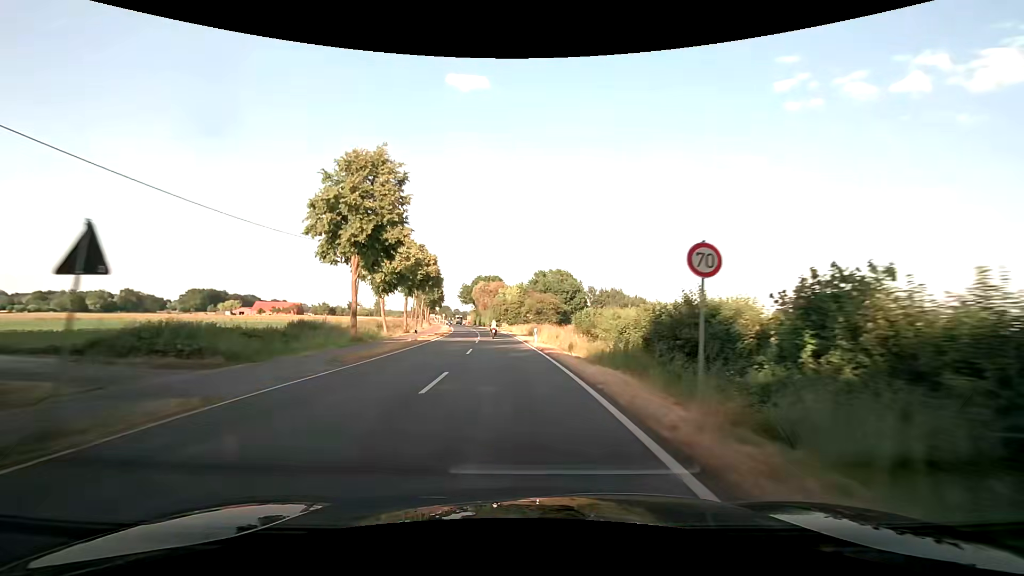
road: secondary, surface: asphalt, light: Day
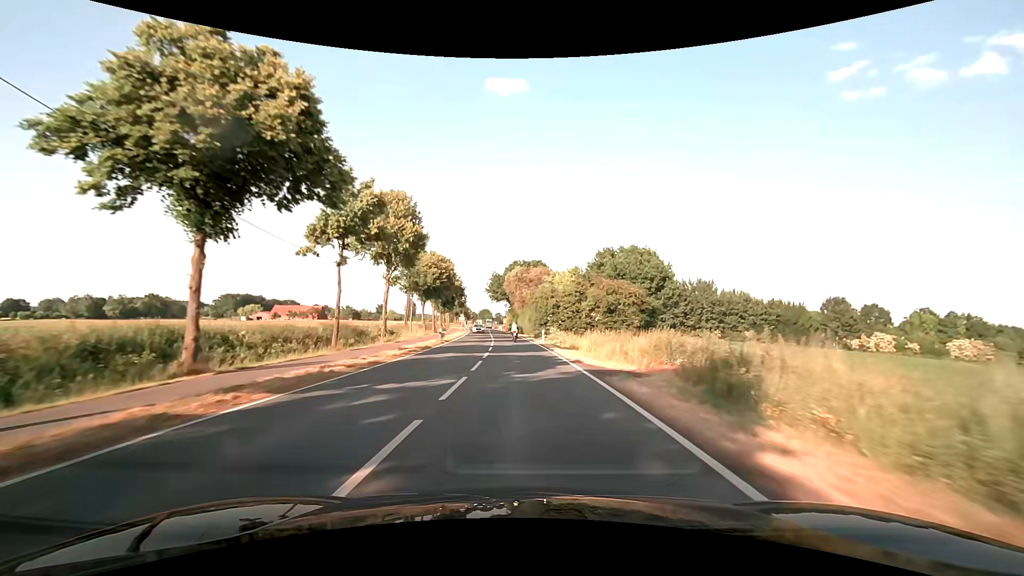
(-1.8, +44.2) m; -4°
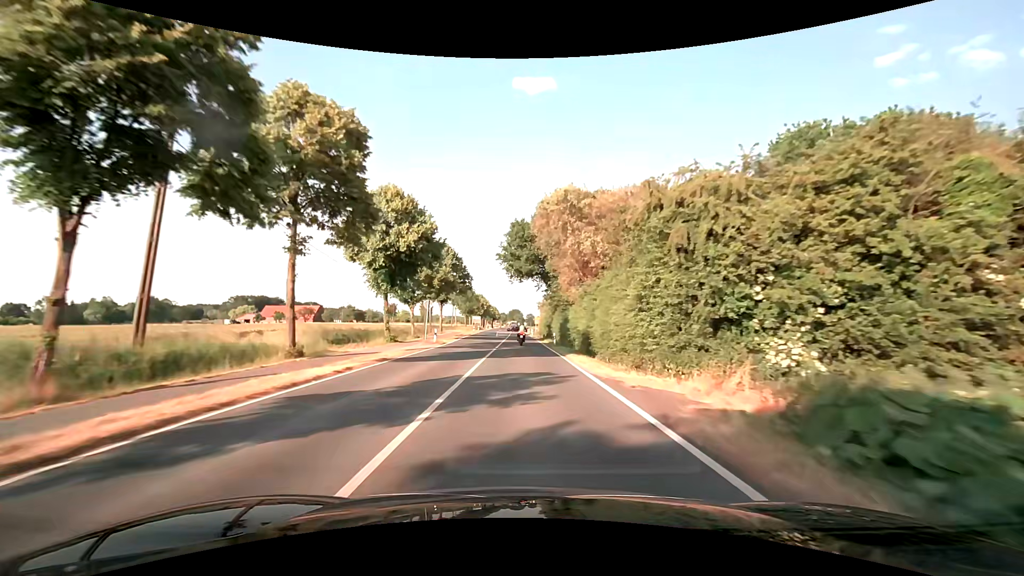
(-1.9, +54.6) m; -4°
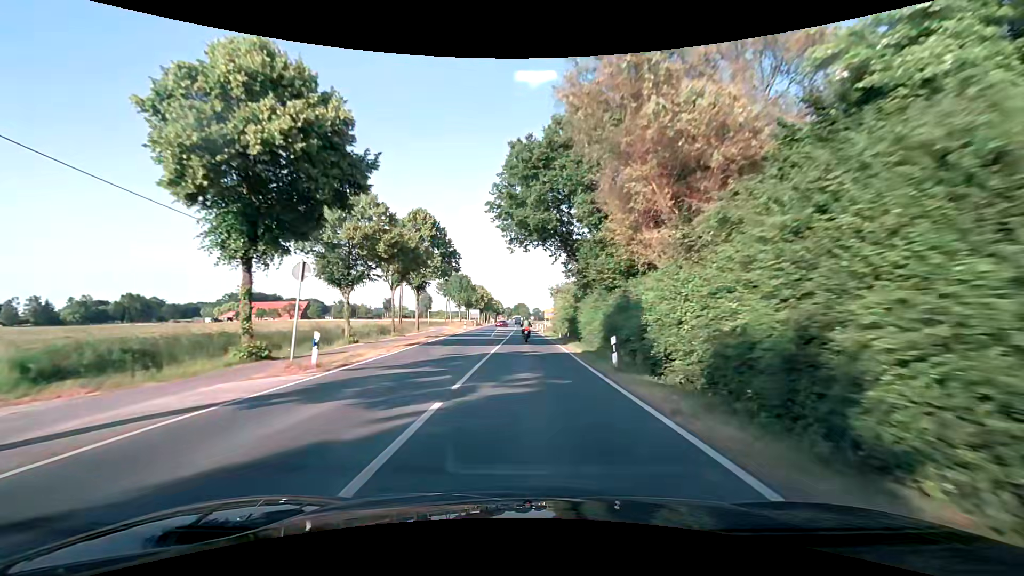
(-0.2, +21.0) m; -1°
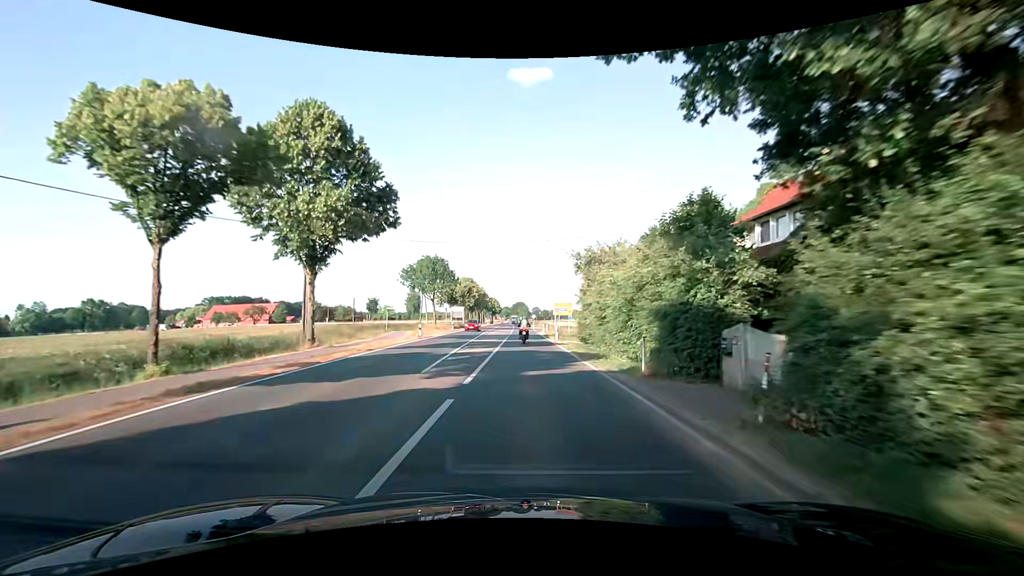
(0.0, +27.6) m; 0°
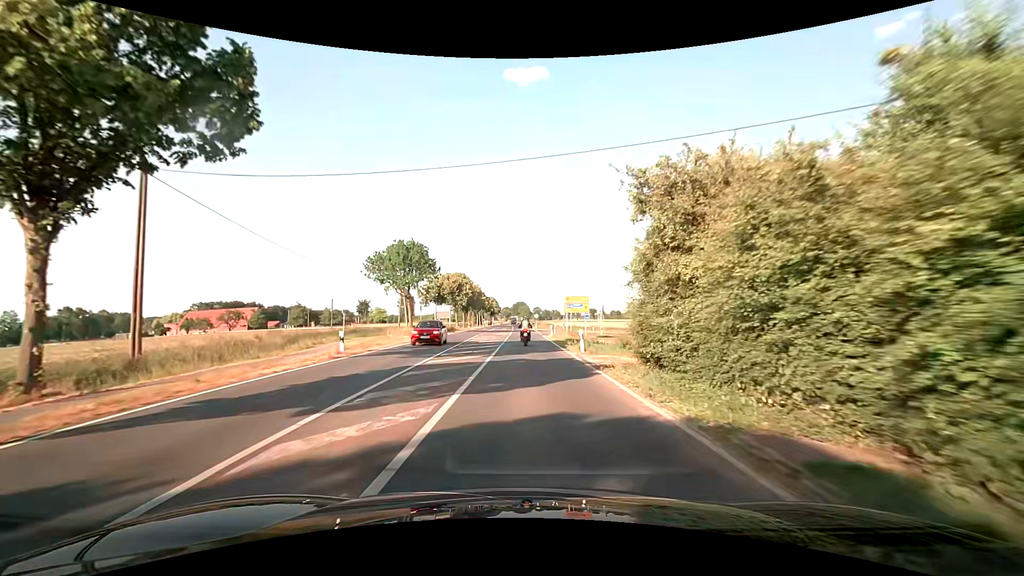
(+0.2, +15.7) m; +1°
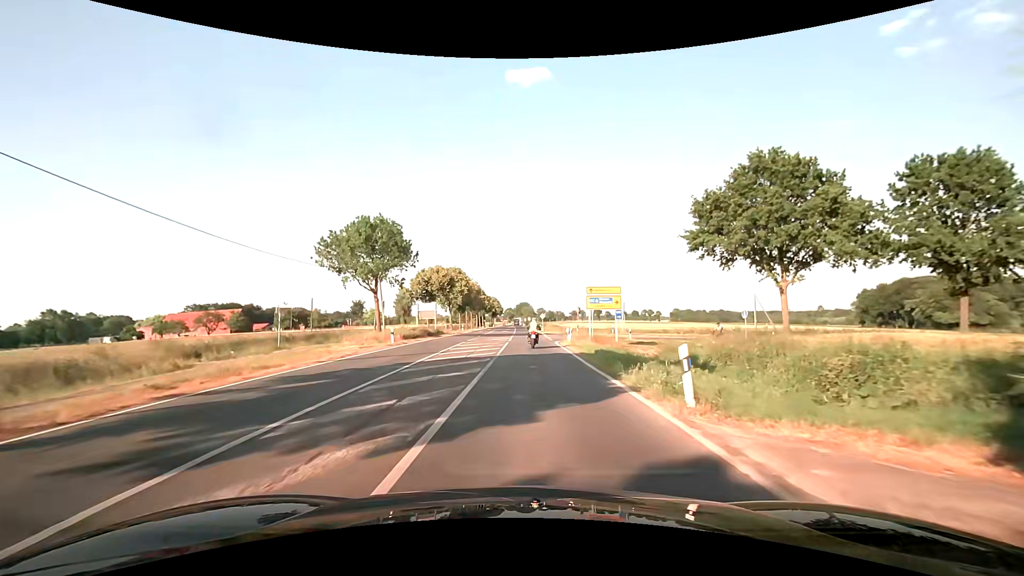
(-0.1, +13.6) m; -1°
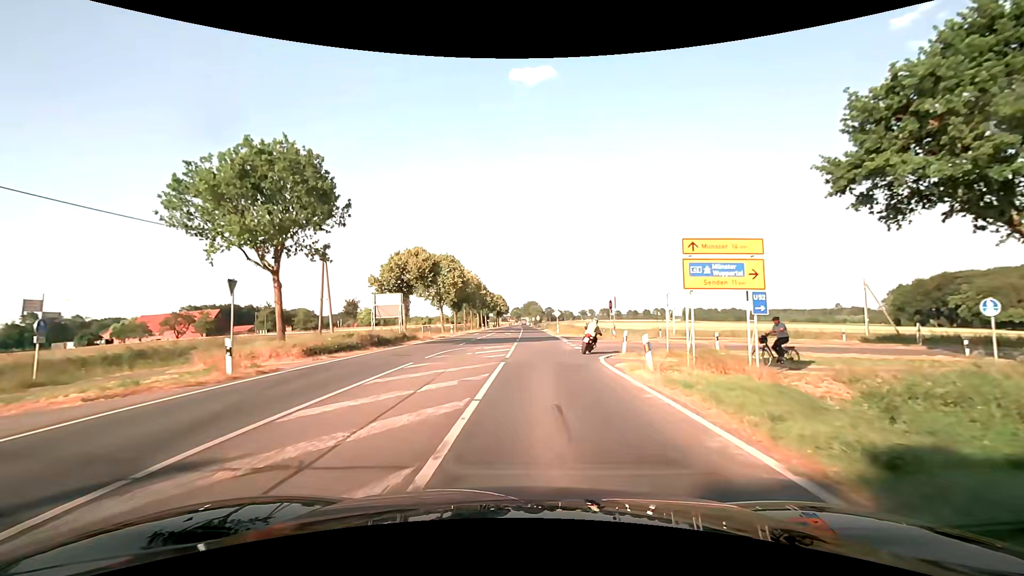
(-0.1, +18.3) m; -1°
